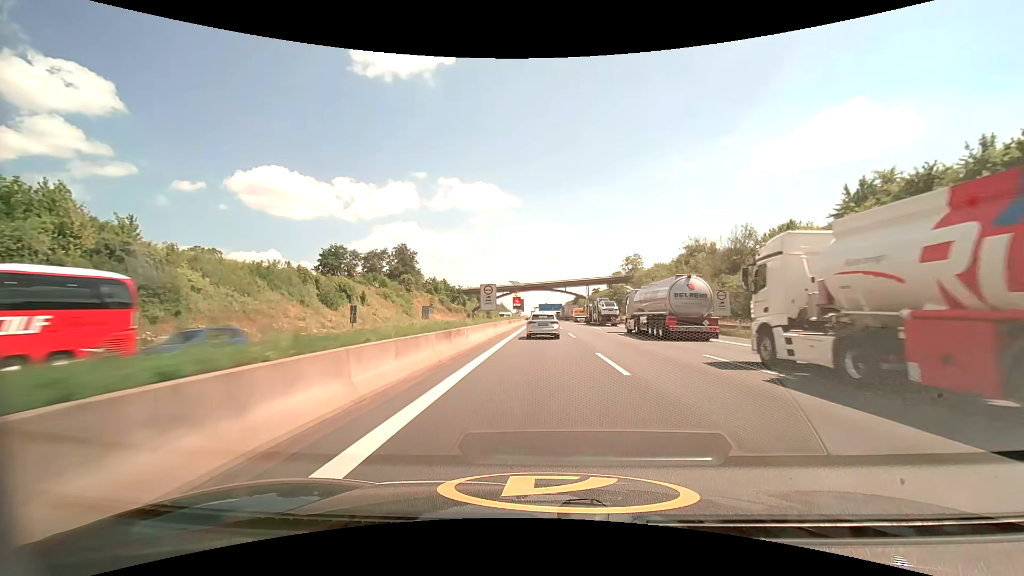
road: motorway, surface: asphalt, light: Day
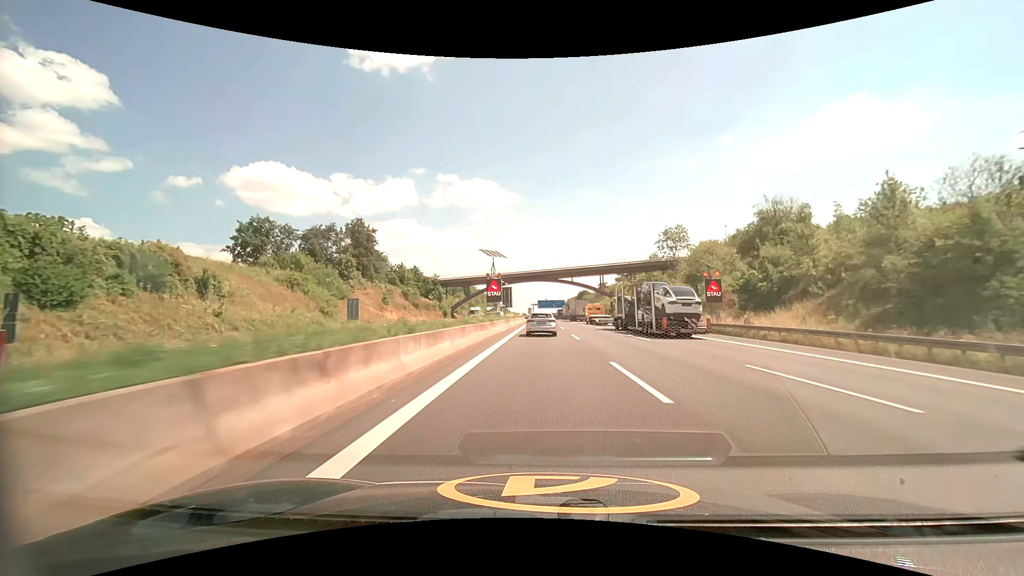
(0.0, +39.3) m; 0°
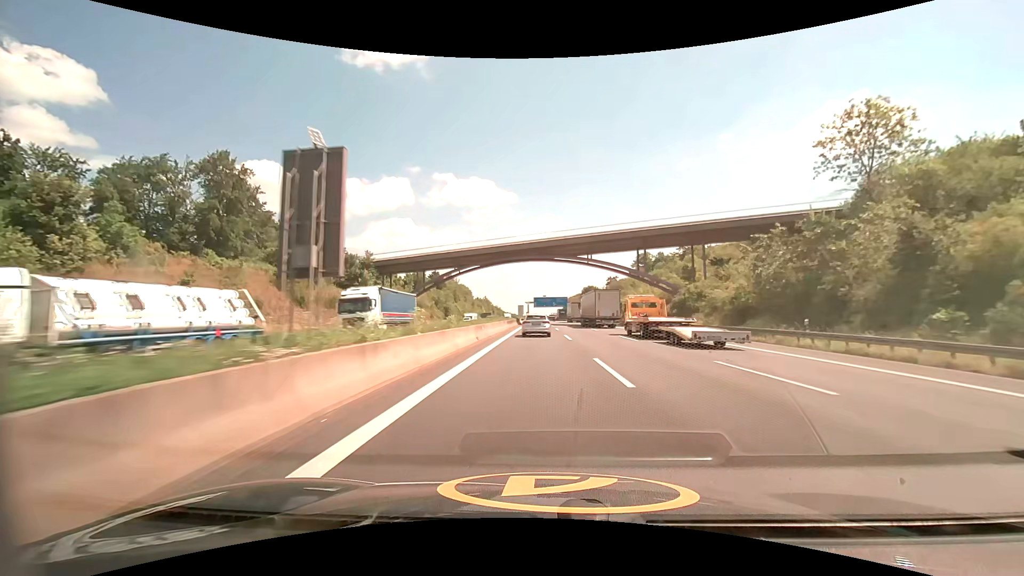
(+0.2, +52.3) m; 0°
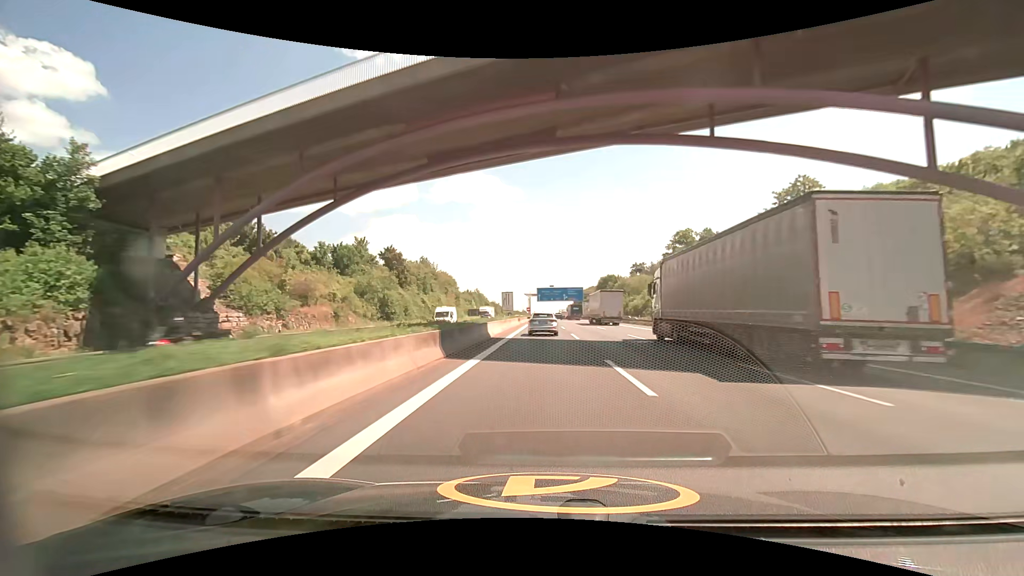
(-0.3, +54.9) m; -1°
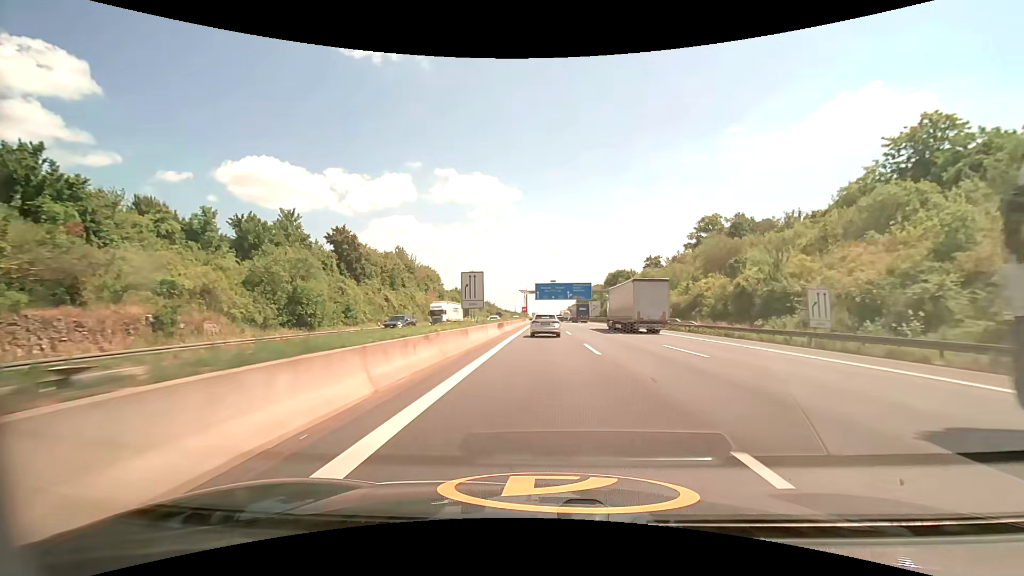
(0.0, +27.1) m; 0°
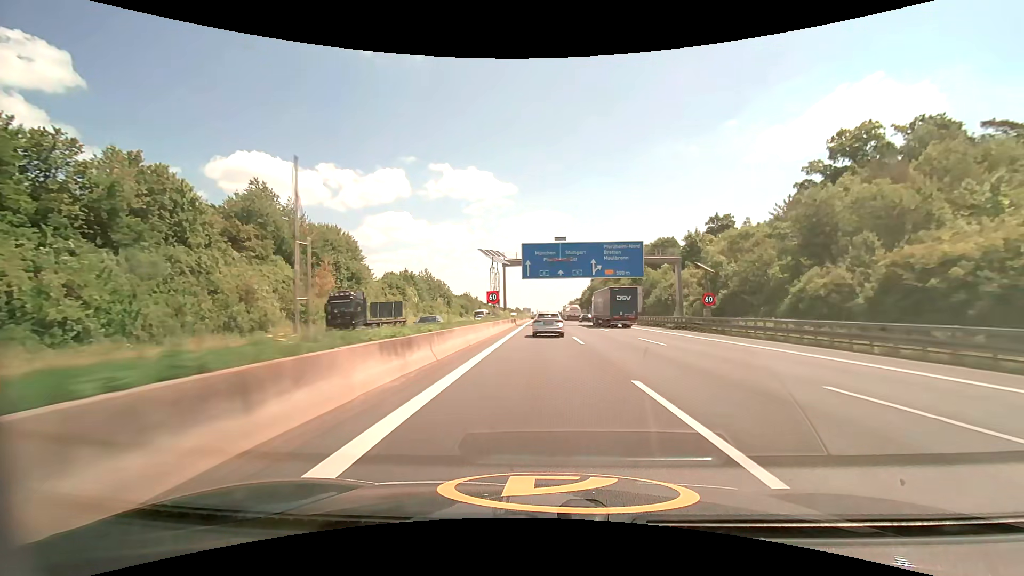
(+0.3, +66.5) m; +1°
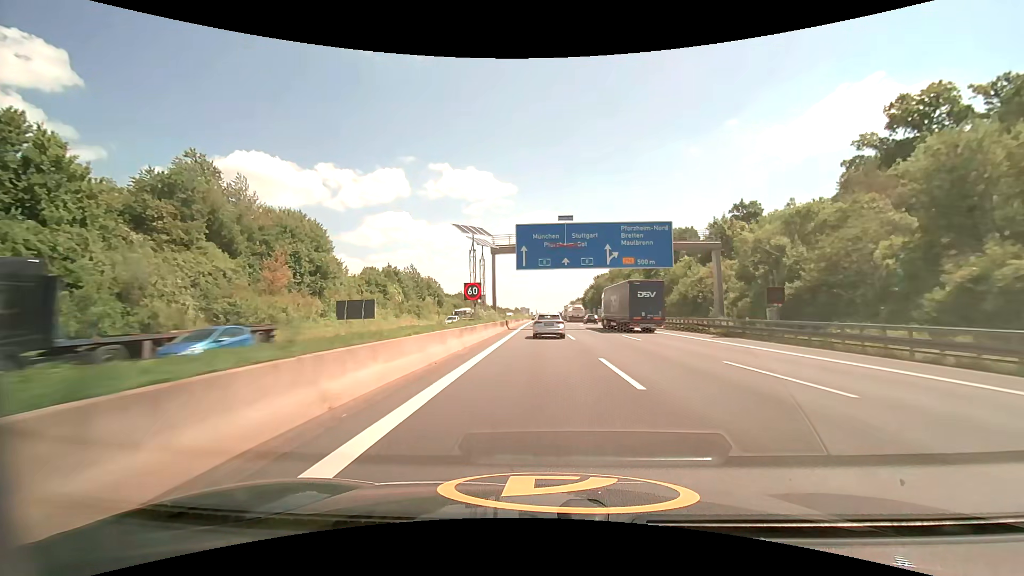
(0.0, +12.9) m; 0°
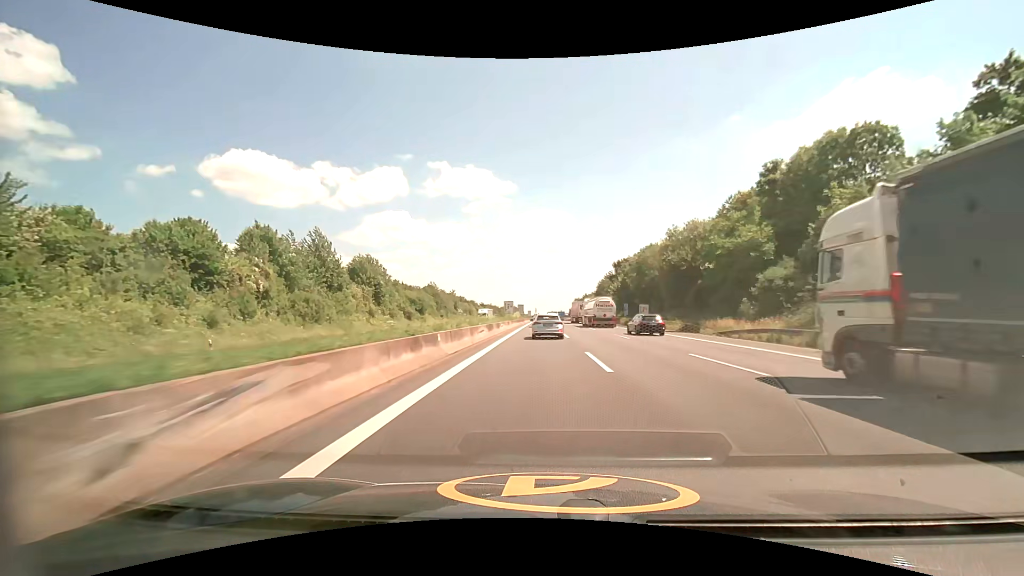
(0.0, +50.9) m; 0°
(0, +10) (0, +20) (0, +30) (0, +40) (0, +50) (0, +60) (0, +70) (0, +80) (0, +90) (0, +100) m
